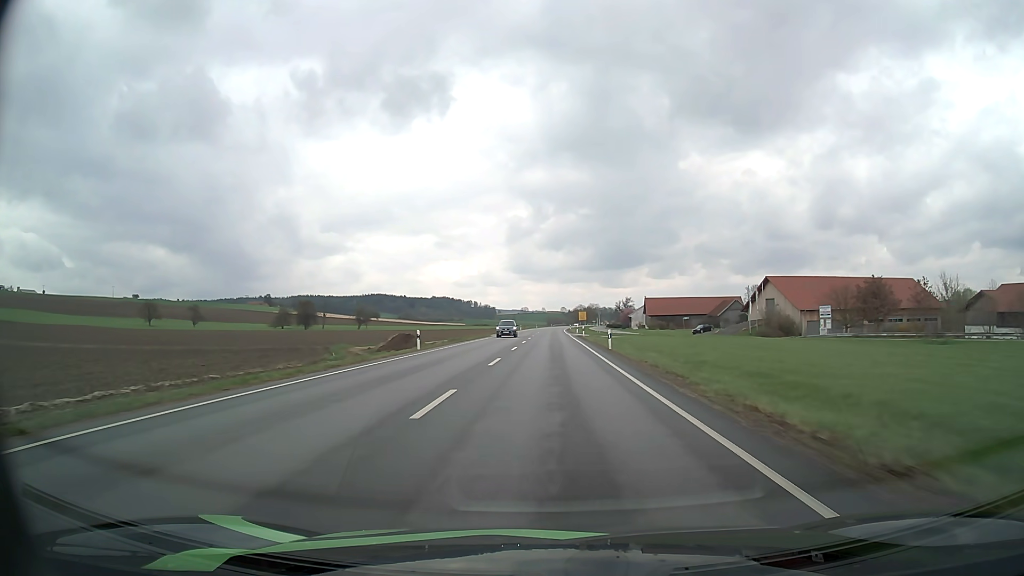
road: primary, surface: asphalt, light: Day
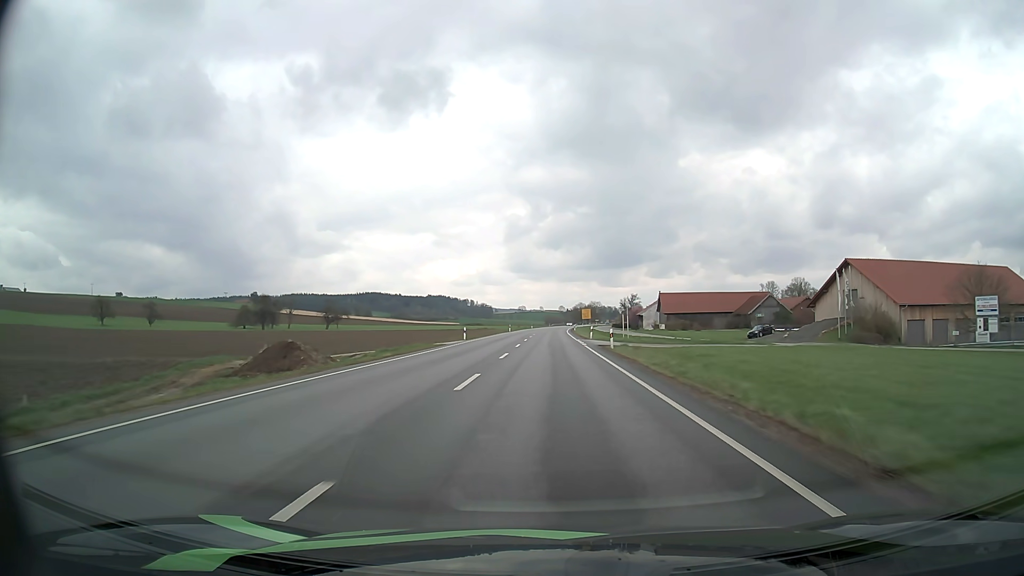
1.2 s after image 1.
(0.0, +31.5) m; 0°
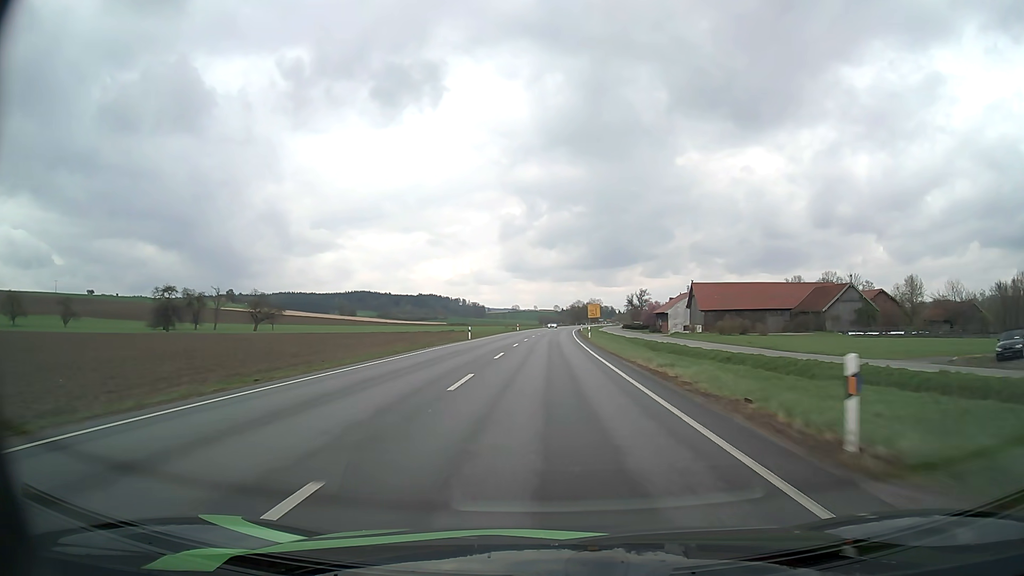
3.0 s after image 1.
(+0.1, +47.4) m; 0°
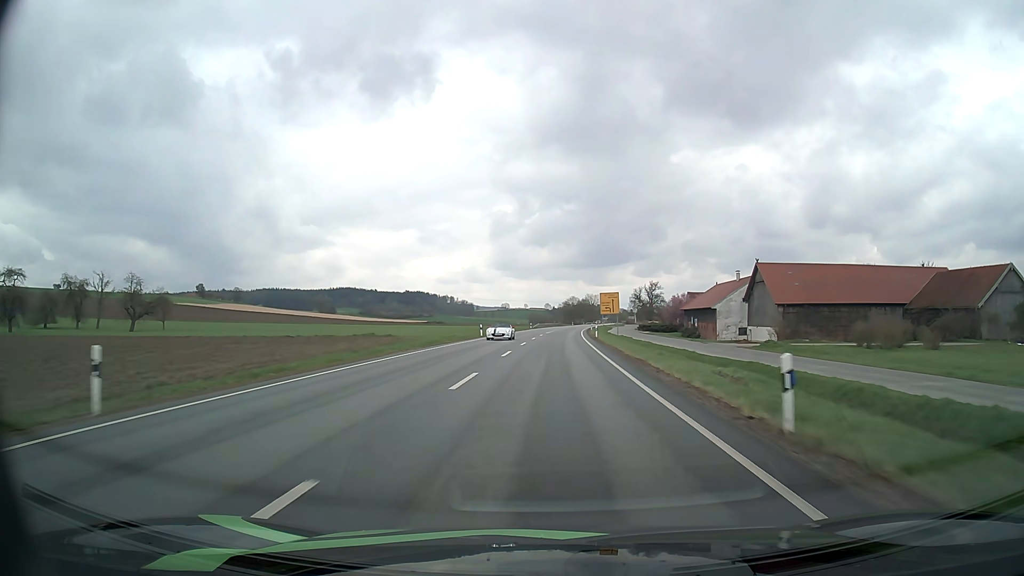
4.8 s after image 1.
(+0.2, +47.4) m; +1°
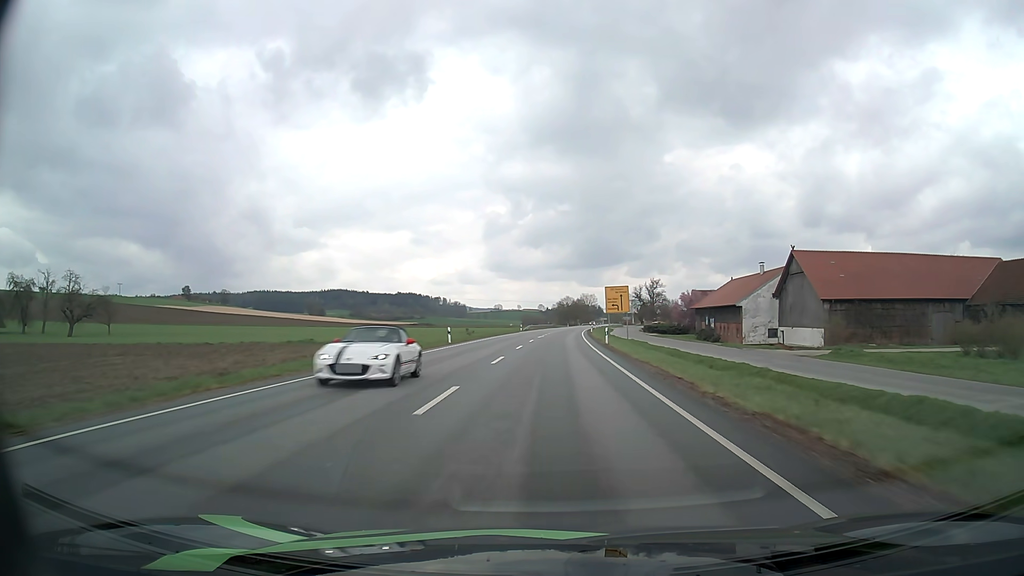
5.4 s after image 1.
(+0.1, +15.8) m; +1°
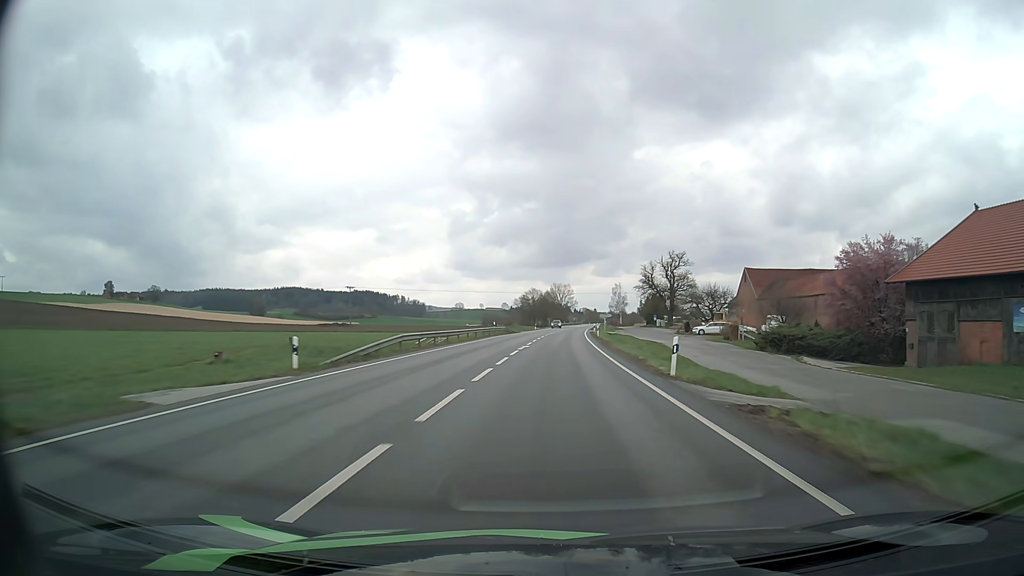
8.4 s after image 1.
(+1.9, +79.1) m; +3°
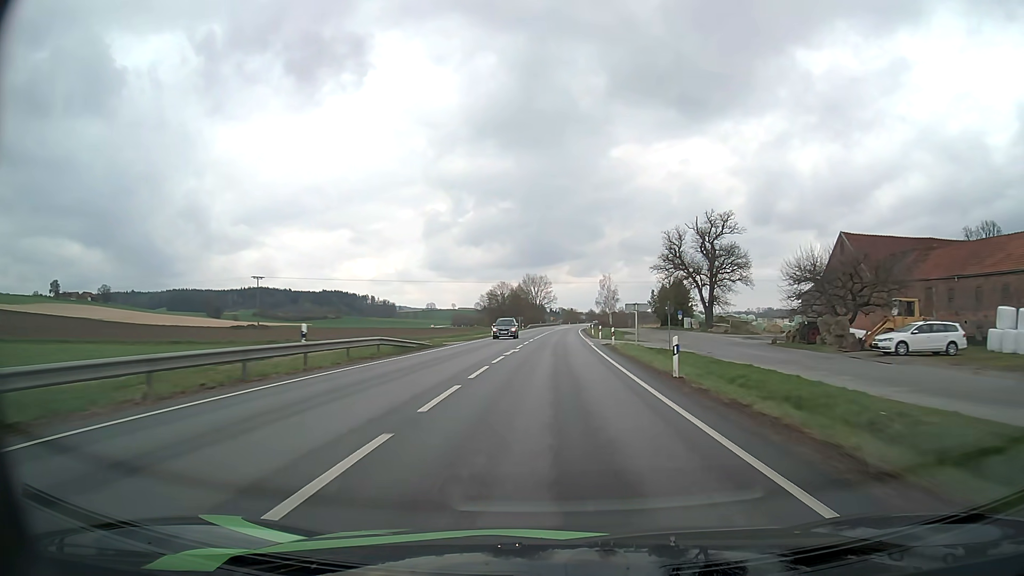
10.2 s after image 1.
(+1.0, +47.5) m; +2°
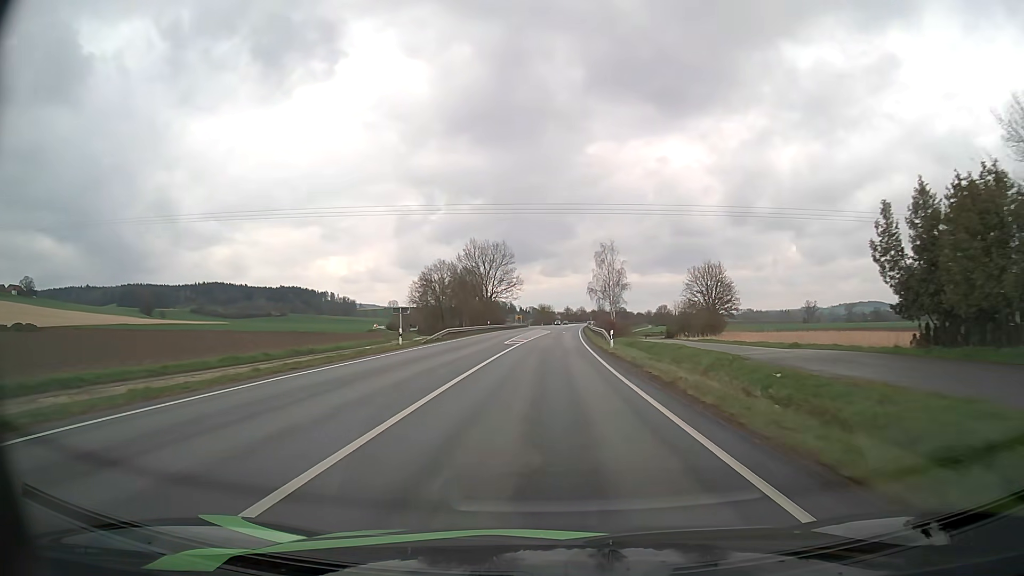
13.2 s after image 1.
(+1.9, +79.3) m; +3°
(0, +10) (0, +20) (0, +30) (0, +40) (0, +50) (+1, +60) (+1, +70) (+1, +80) (+2, +90) (+2, +100) m
